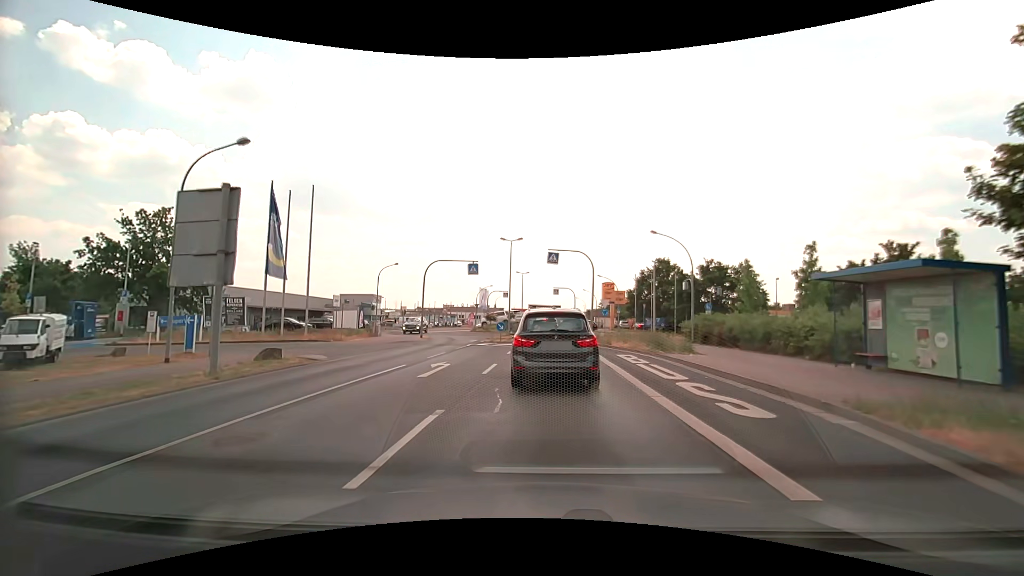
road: tertiary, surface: asphalt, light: Day
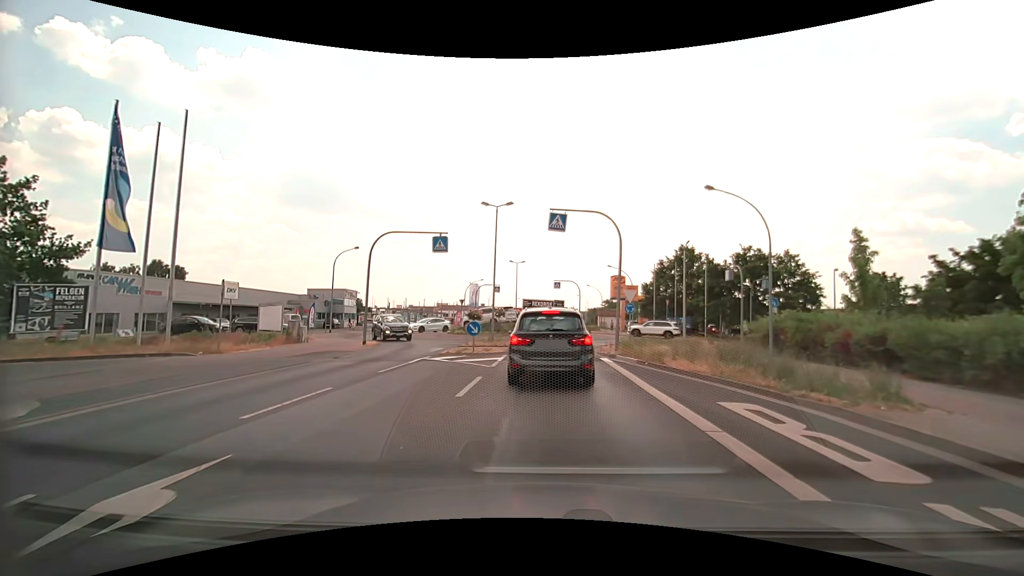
(0.0, +11.9) m; 0°
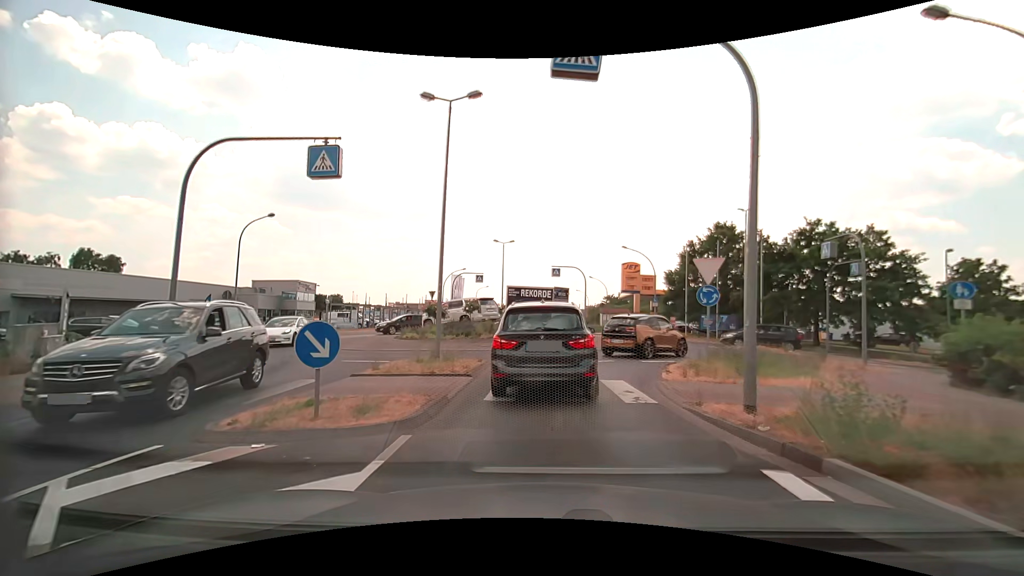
(+0.1, +13.4) m; +1°
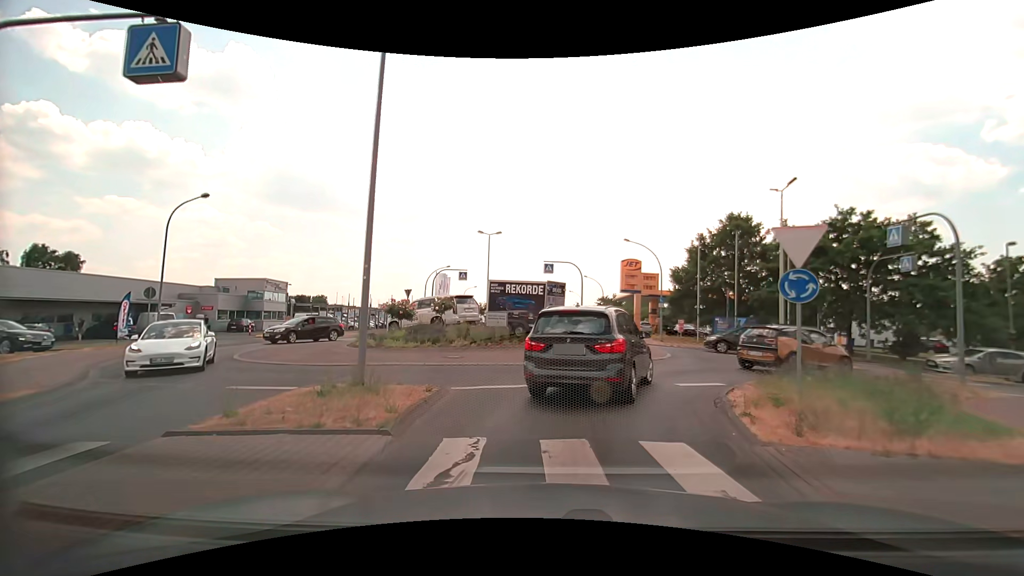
(+0.1, +5.3) m; +1°
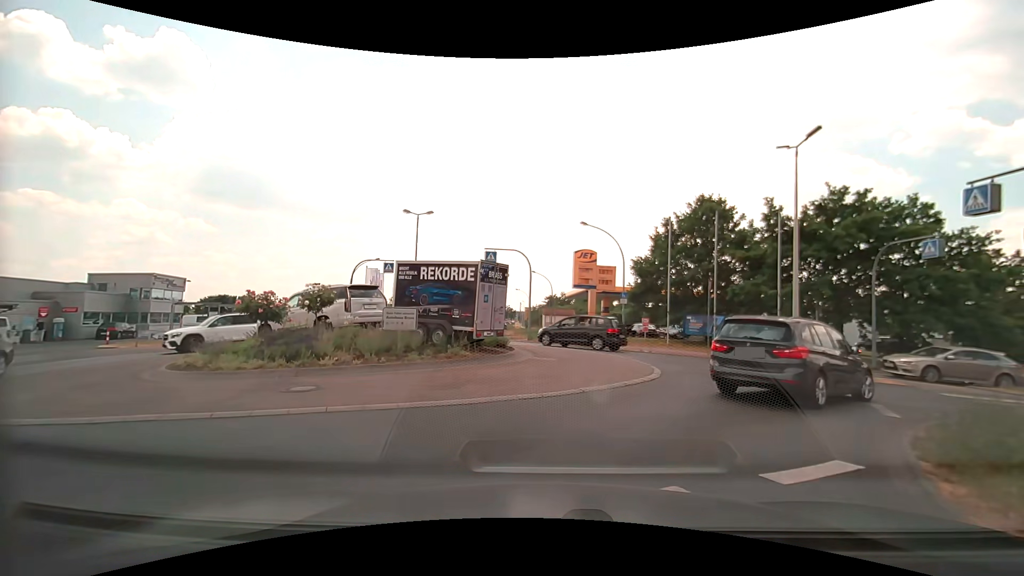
(+0.3, +7.0) m; +6°
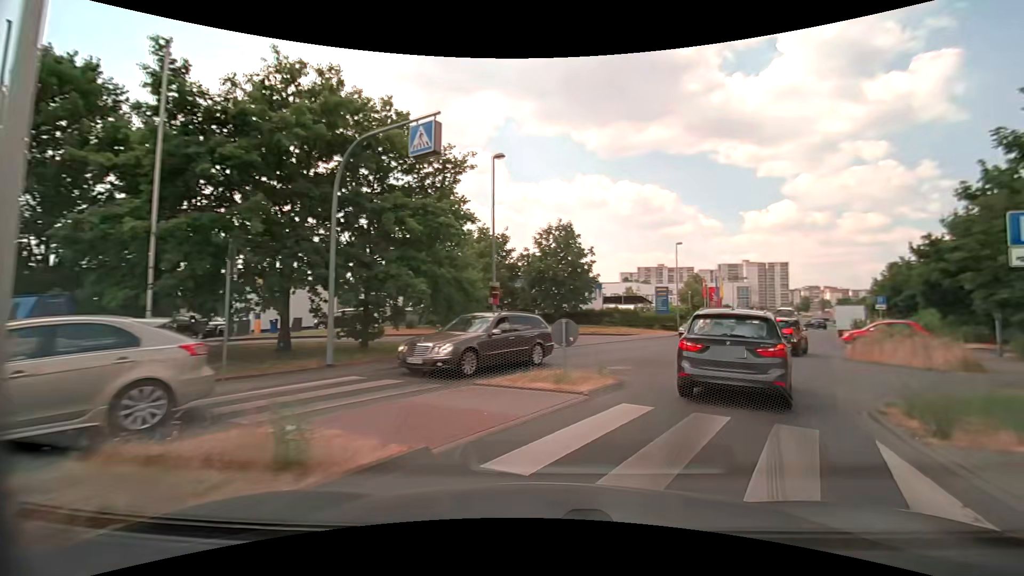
(+6.6, +14.1) m; +53°
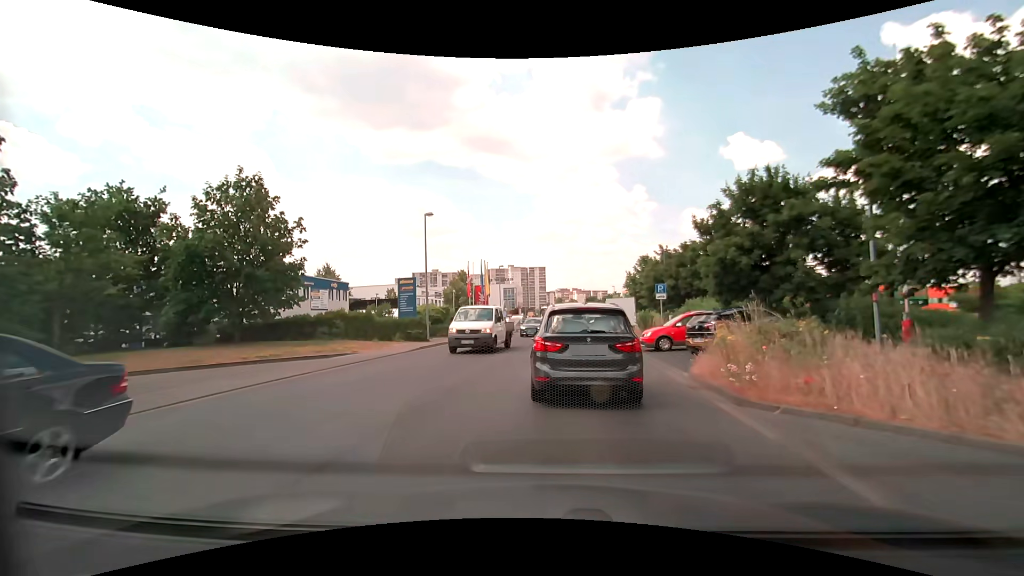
(+4.8, +13.7) m; +27°
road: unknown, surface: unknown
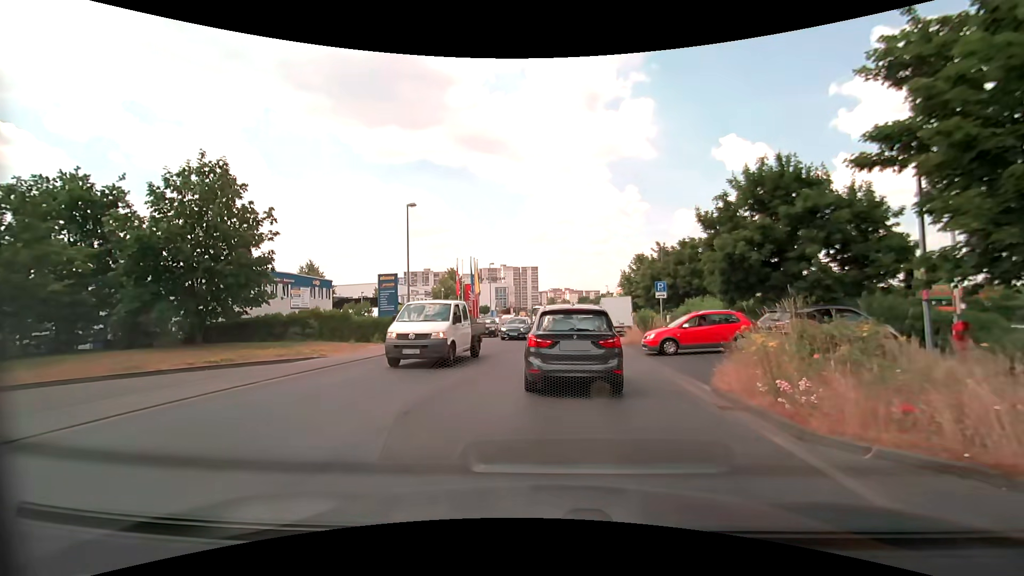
(0.0, +2.2) m; +1°
